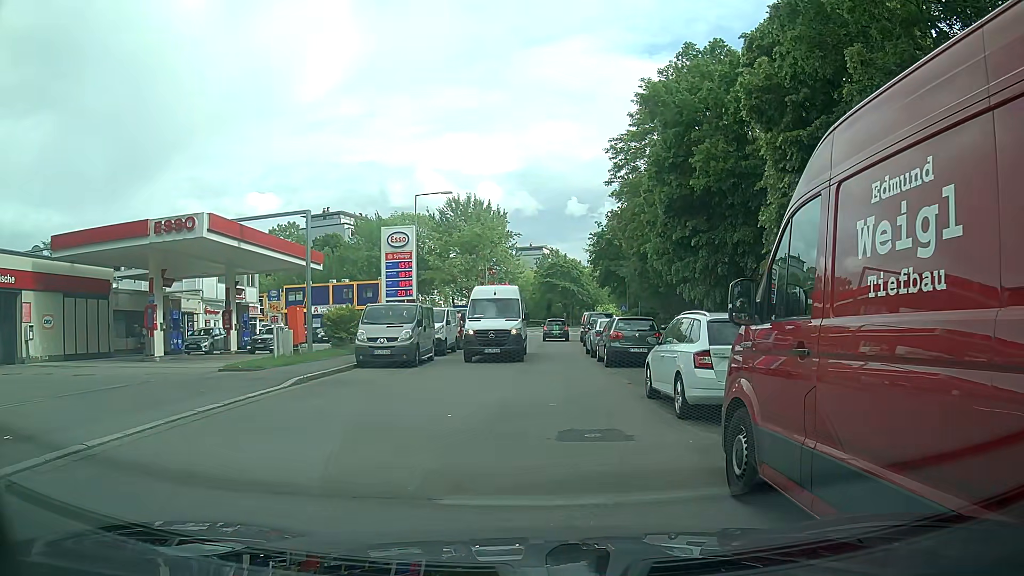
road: residential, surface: asphalt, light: Day
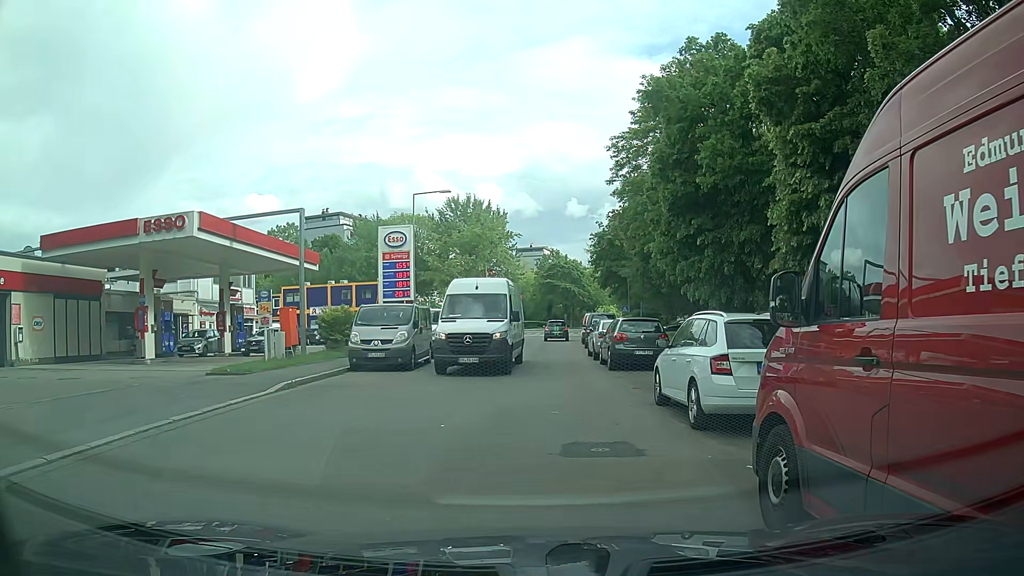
(0.0, +0.8) m; 0°
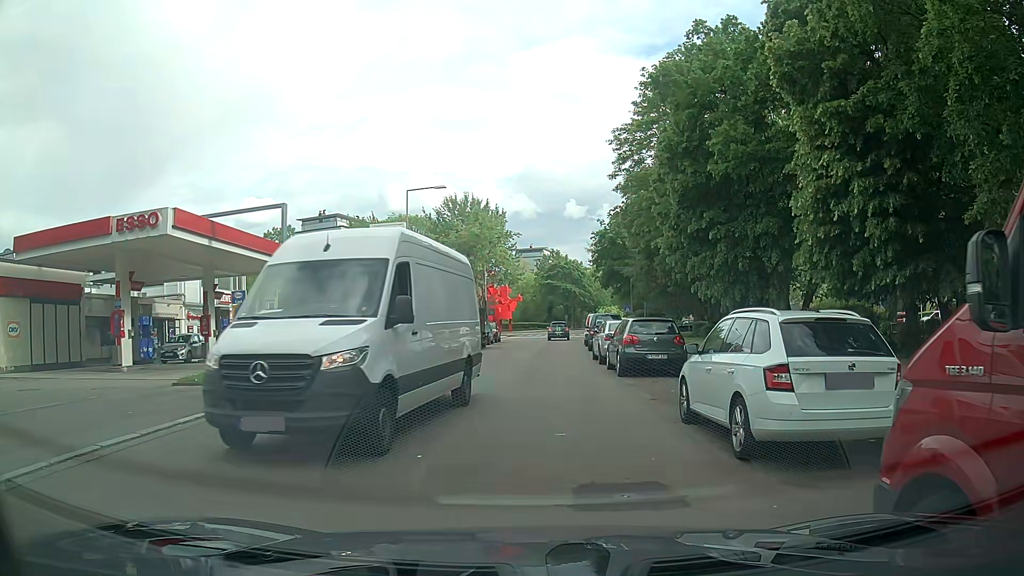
(0.0, +2.0) m; -1°
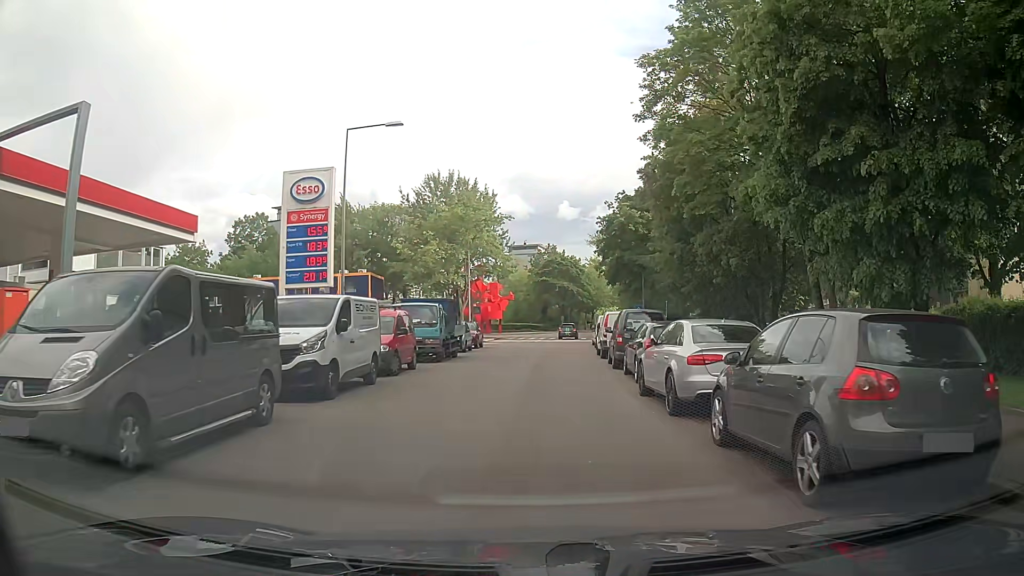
(+0.1, +12.8) m; 0°
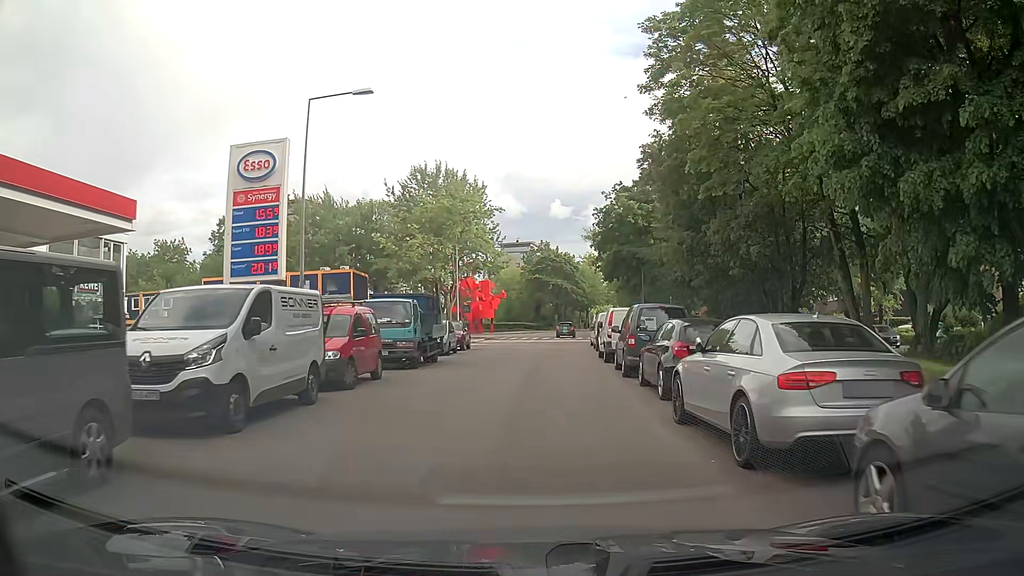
(0.0, +4.0) m; +2°
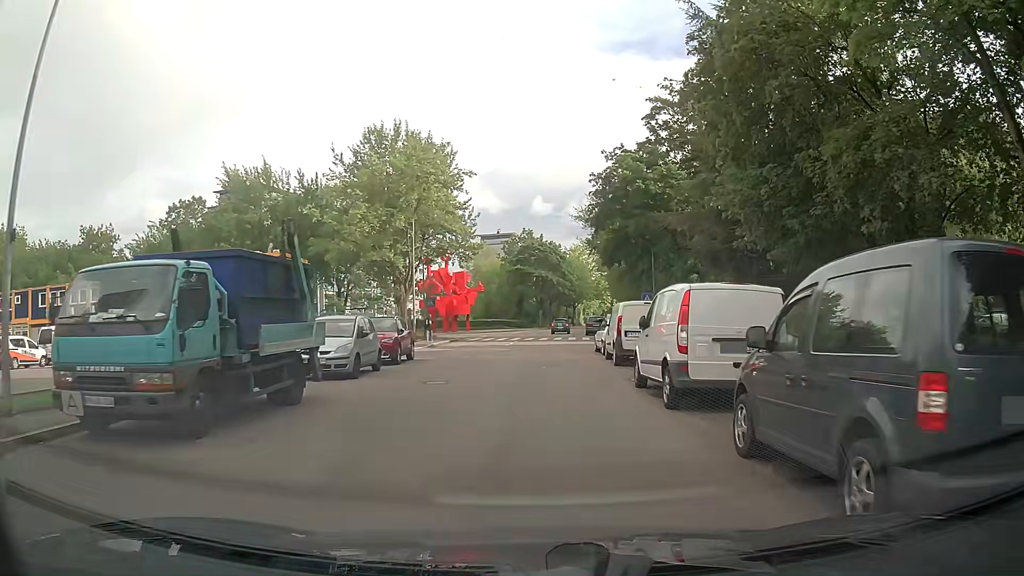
(0.0, +13.3) m; +1°
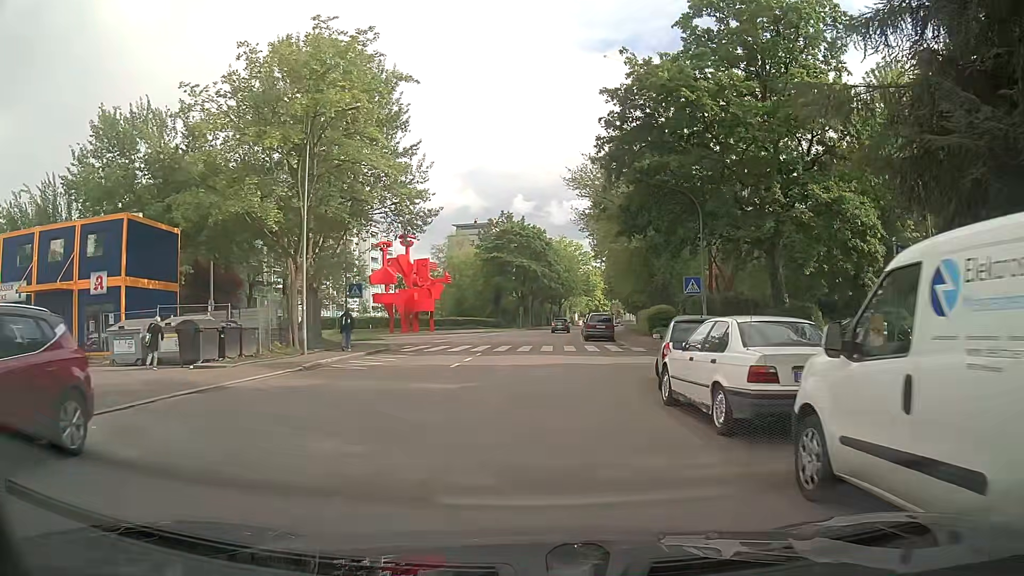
(+0.1, +18.0) m; +2°
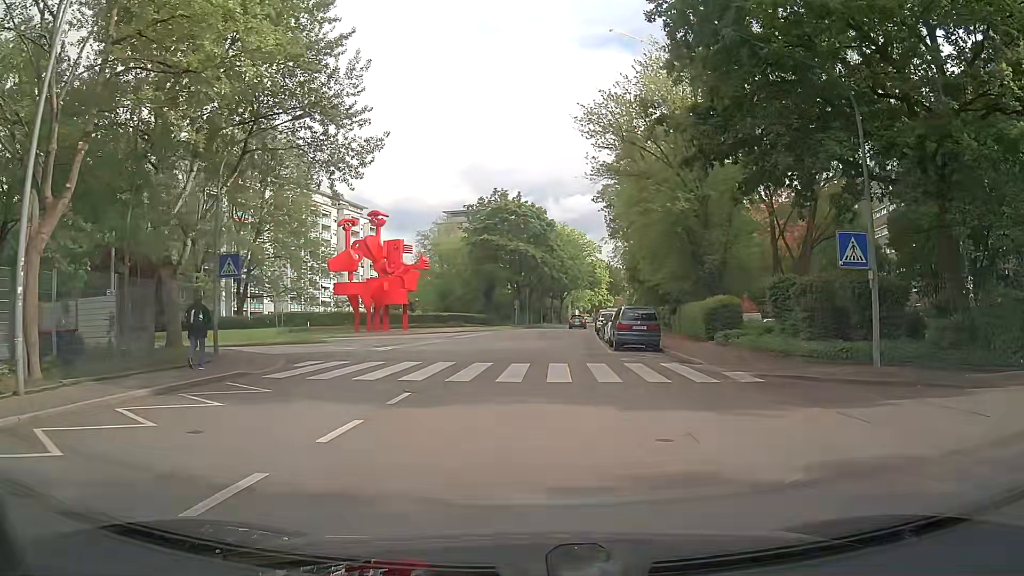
(-0.2, +15.0) m; 0°
(0, +10) (0, +20) (-1, +30) (-5, +39) (-14, +43) (-24, +44) (-34, +43) (-44, +43) (-53, +42) (-63, +40) m
